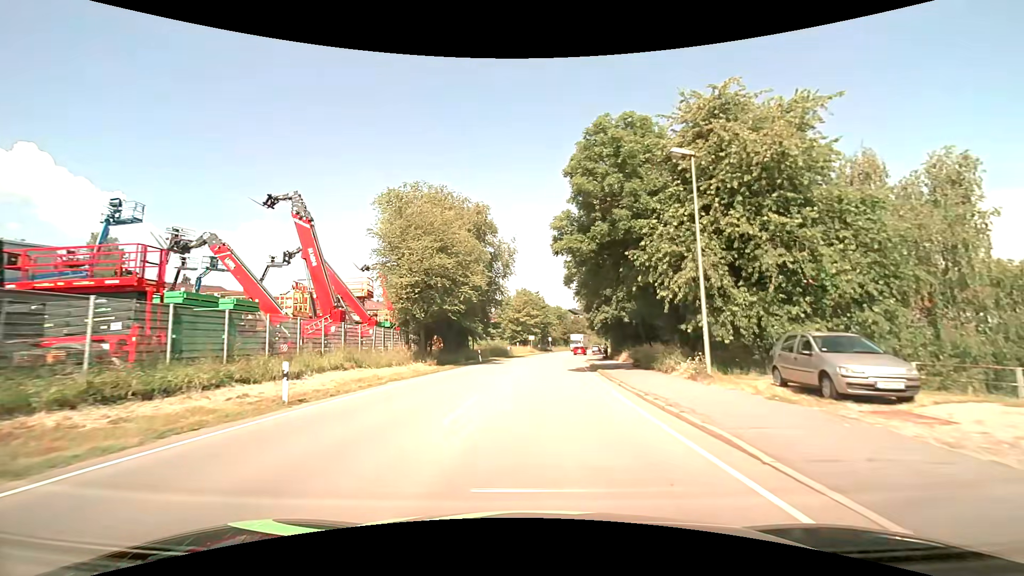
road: primary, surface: asphalt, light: Day
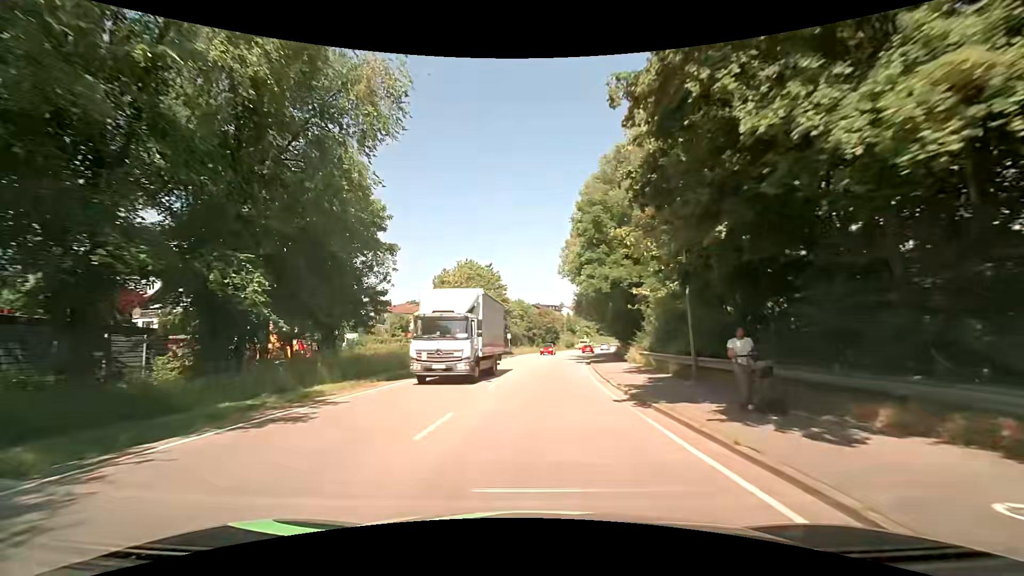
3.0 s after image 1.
(+1.5, +37.4) m; +5°
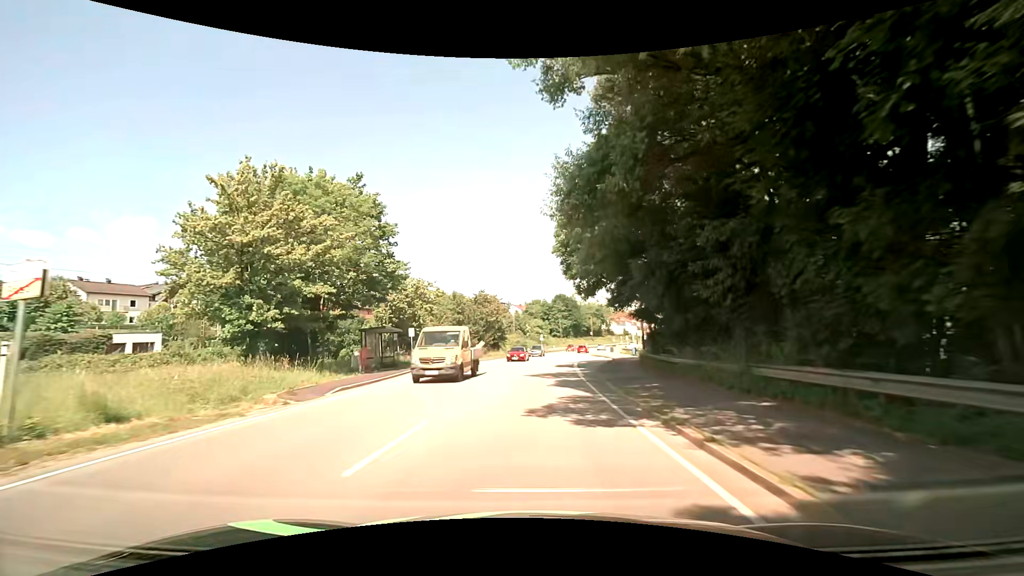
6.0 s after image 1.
(+1.6, +38.0) m; +5°
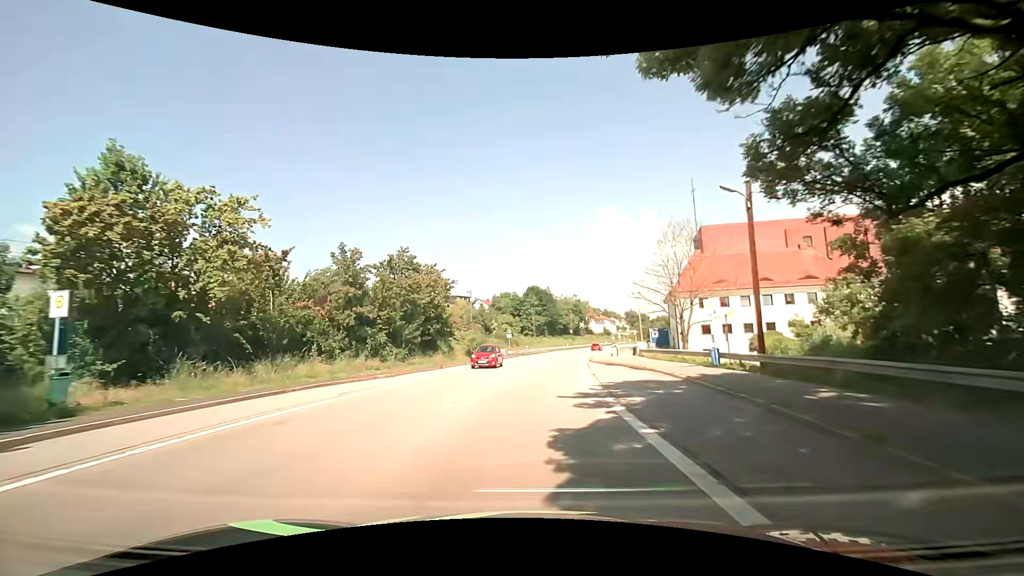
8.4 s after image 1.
(+1.3, +30.6) m; +3°
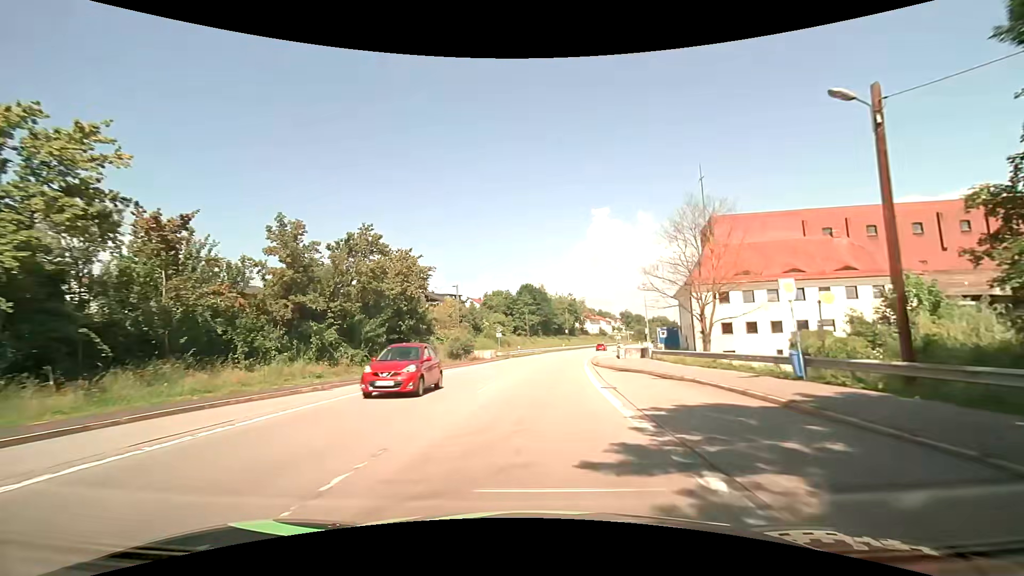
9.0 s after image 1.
(+0.1, +7.8) m; +1°
(0, +10) (0, +20) (+1, +30) (+2, +40) (+3, +50) (+5, +60) (+6, +70) (+8, +79) (+11, +89) (+13, +99) m
